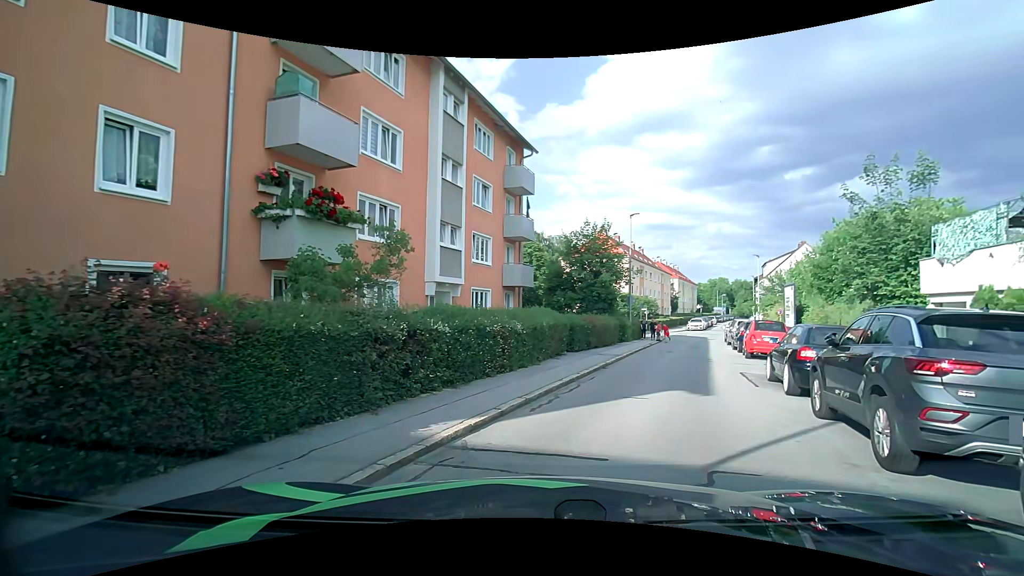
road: residential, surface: asphalt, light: Day
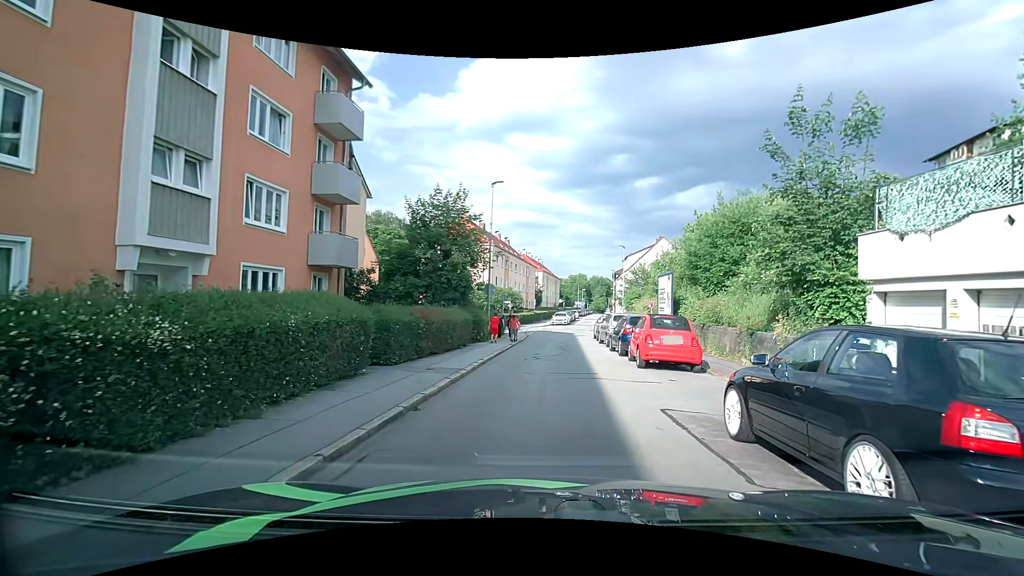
(+1.1, +7.1) m; +14°
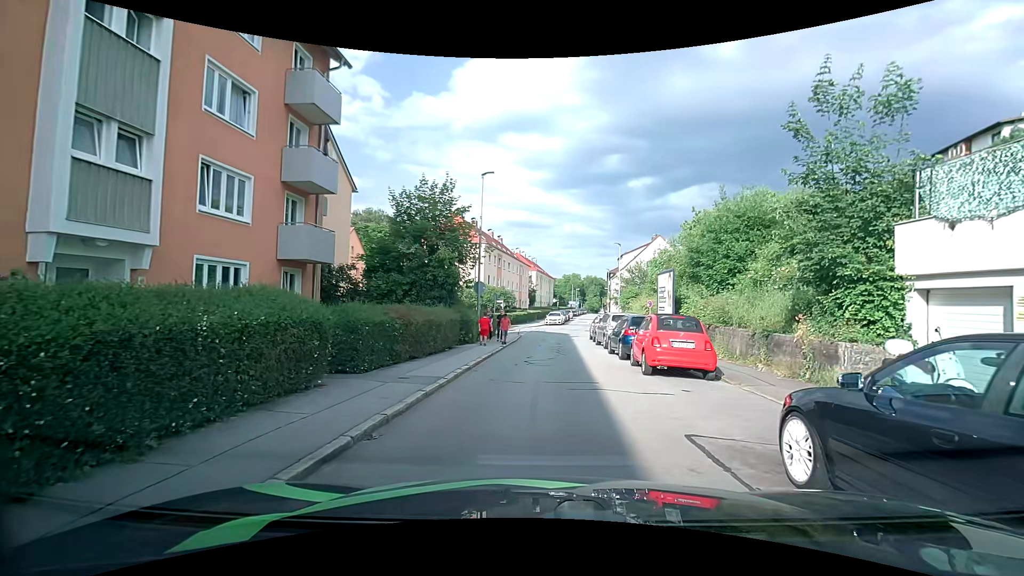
(0.0, +1.6) m; +1°
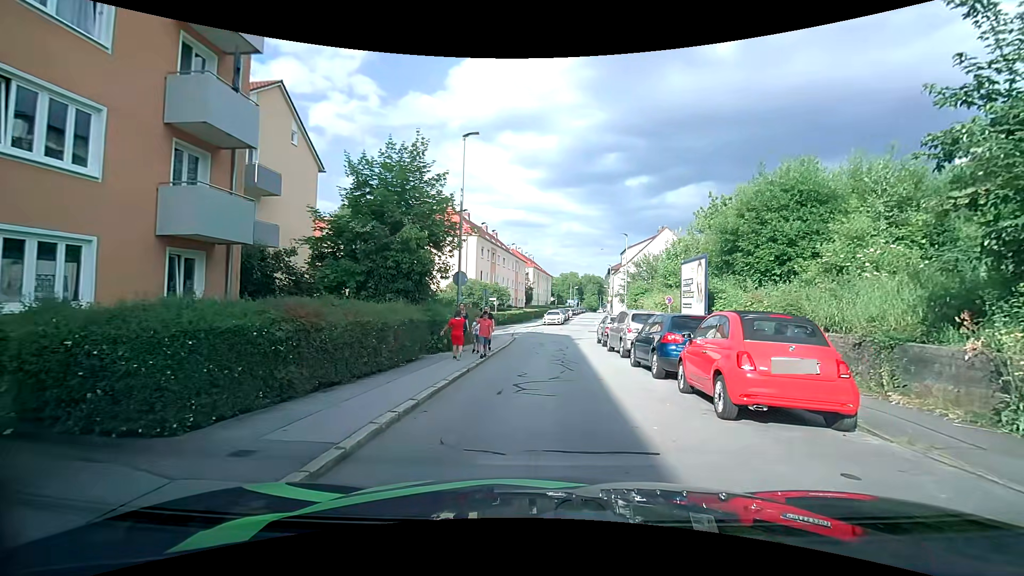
(0.0, +5.2) m; -1°
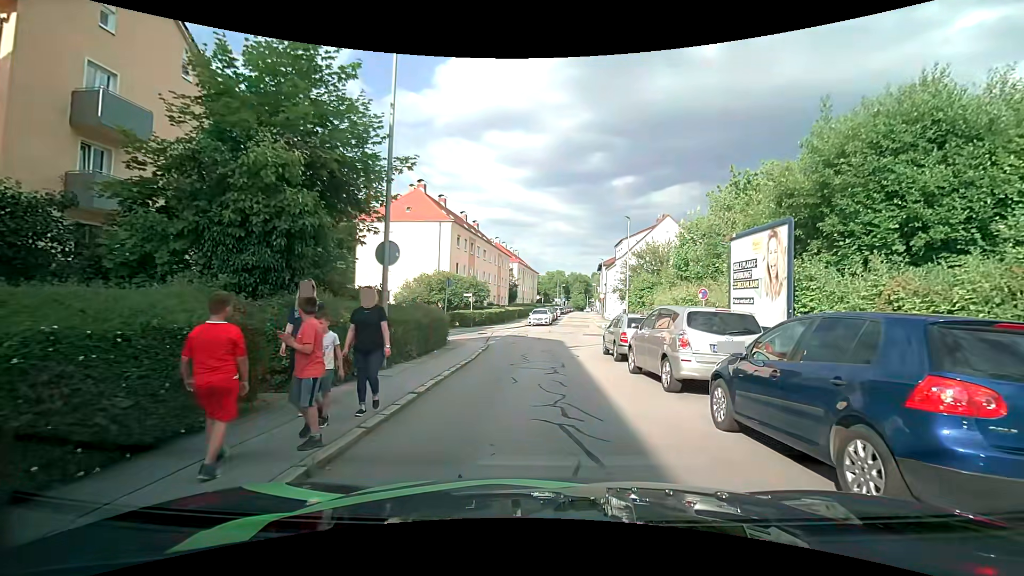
(+0.2, +7.6) m; +3°
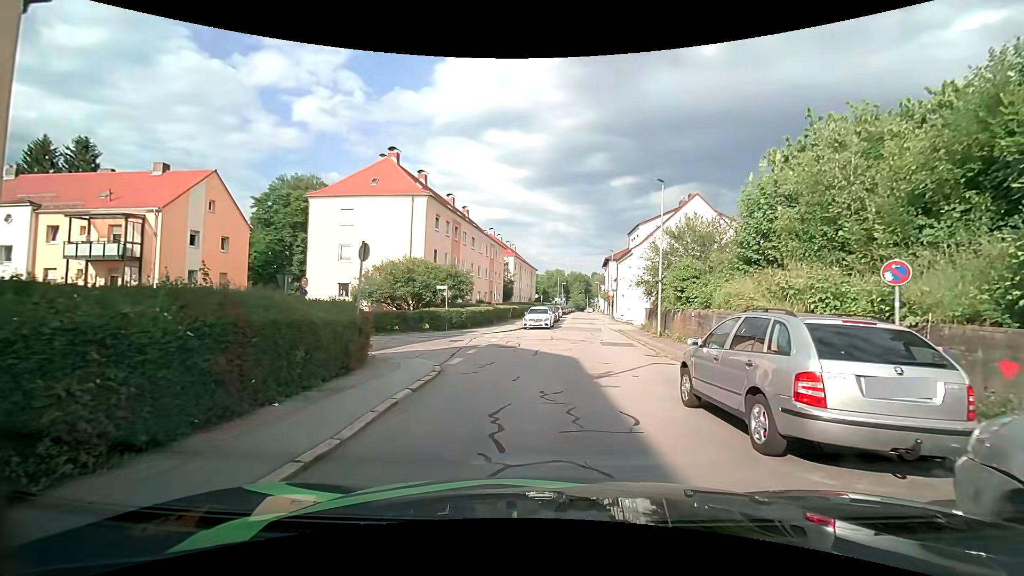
(-0.2, +9.9) m; -1°
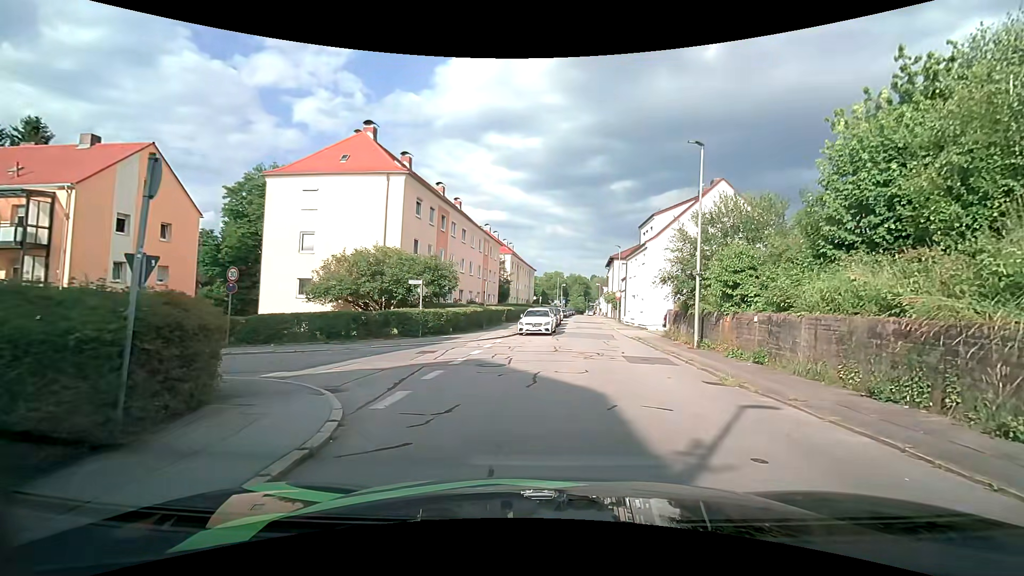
(-0.1, +6.2) m; -1°
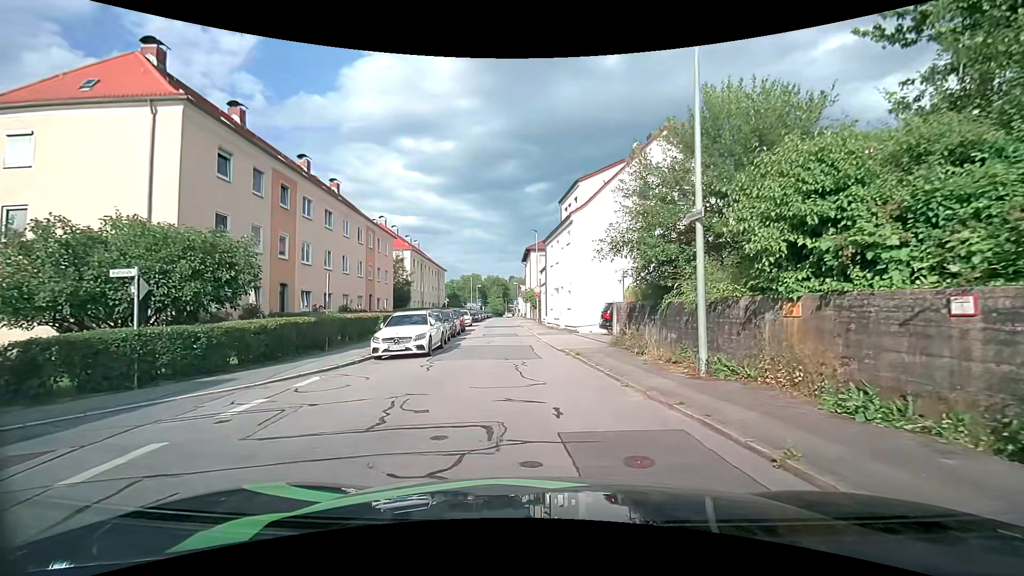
(+1.6, +11.0) m; +10°
(0, +10) (-1, +20) (-2, +30) (-3, +40) (-4, +50) (-5, +60) (-6, +70) (-6, +80) (-7, +90) (-8, +100) m
